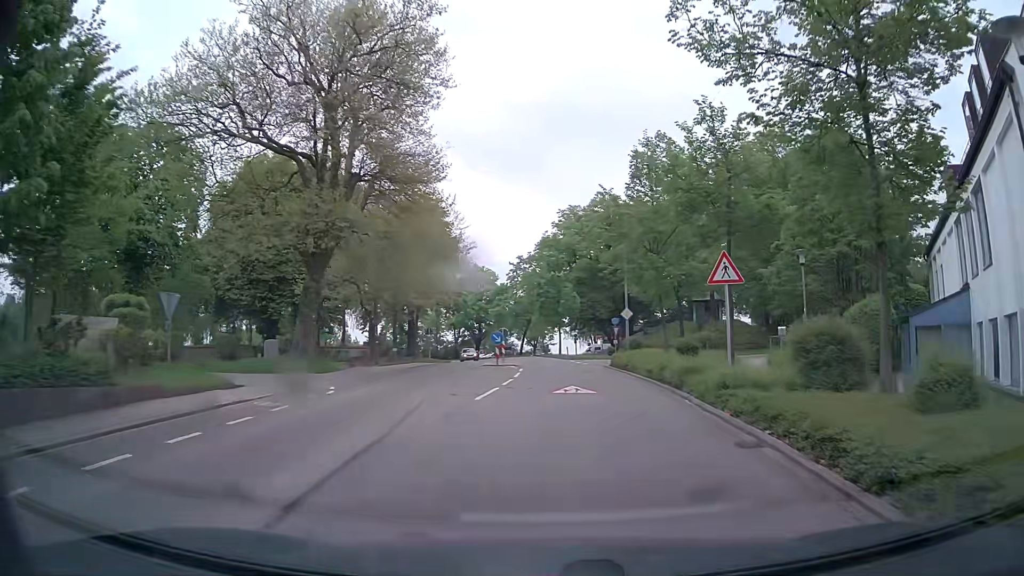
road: tertiary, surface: asphalt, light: Day
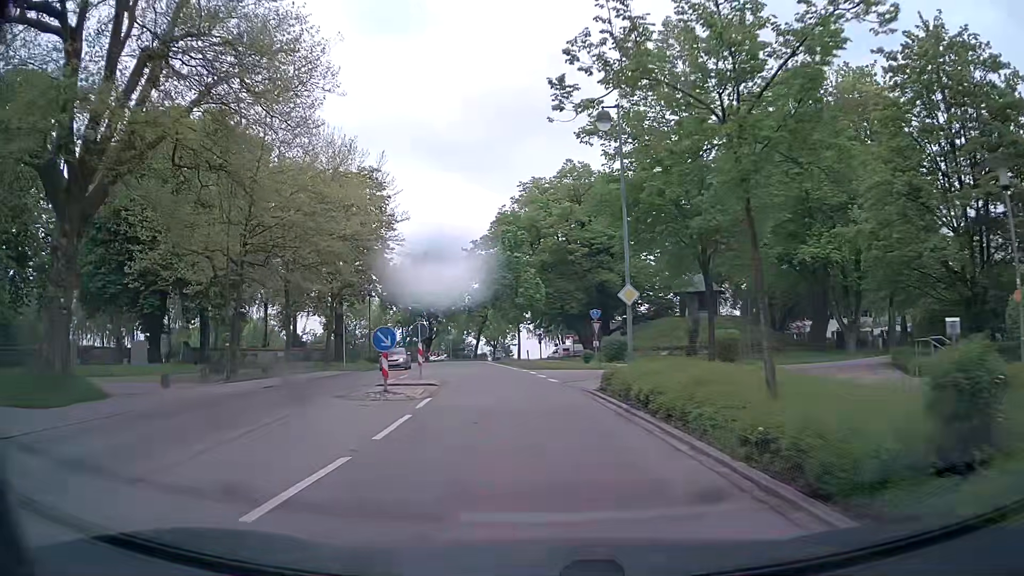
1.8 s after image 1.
(+1.0, +14.8) m; +4°
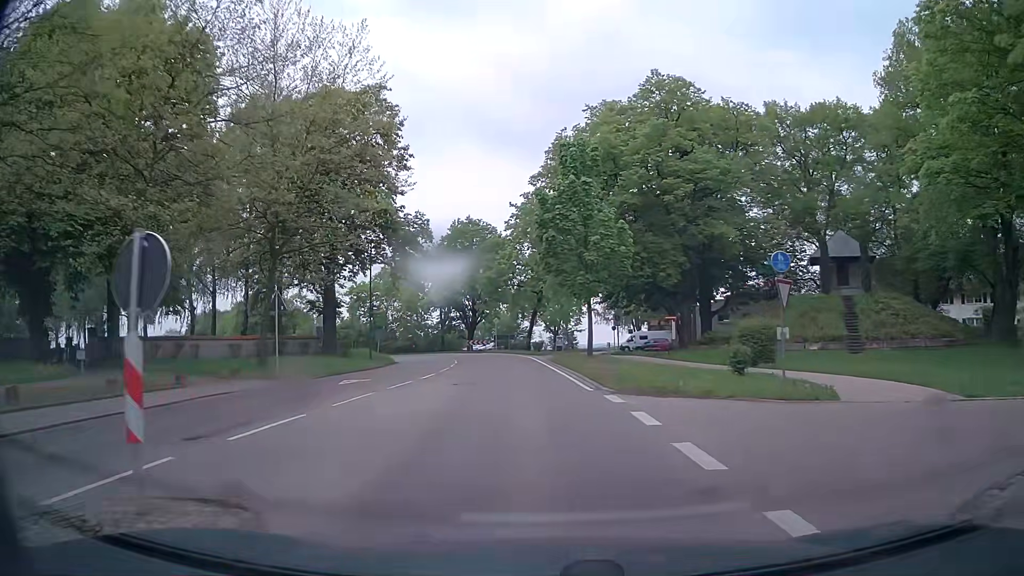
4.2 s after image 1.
(-0.7, +19.6) m; -4°
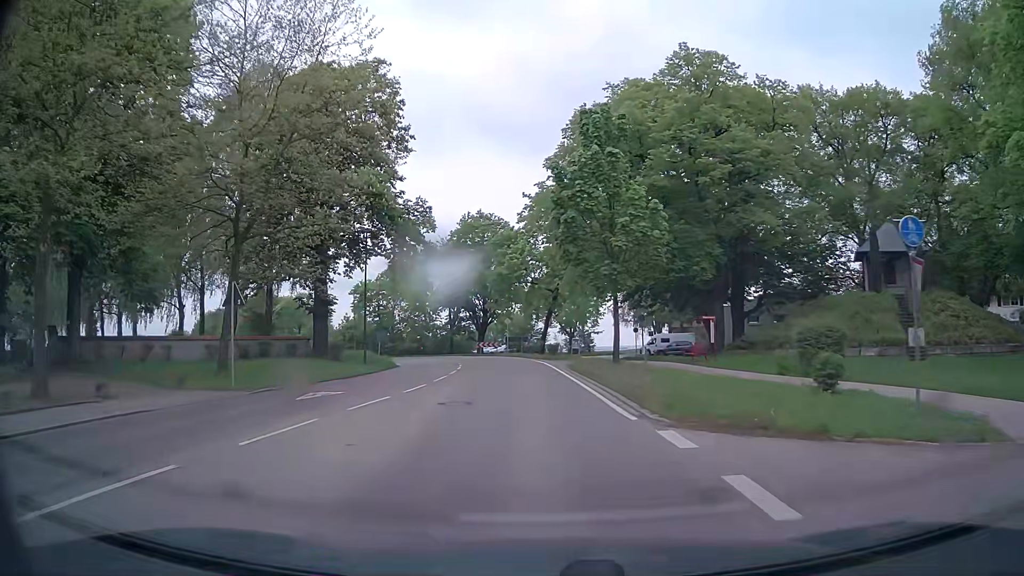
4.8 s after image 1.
(-0.1, +4.9) m; -2°
(0, +10) (-1, +20) (-1, +30) (-3, +40) (-4, +50) (-7, +59) (-11, +68) (-16, +77) (-22, +85) (-29, +93) m
